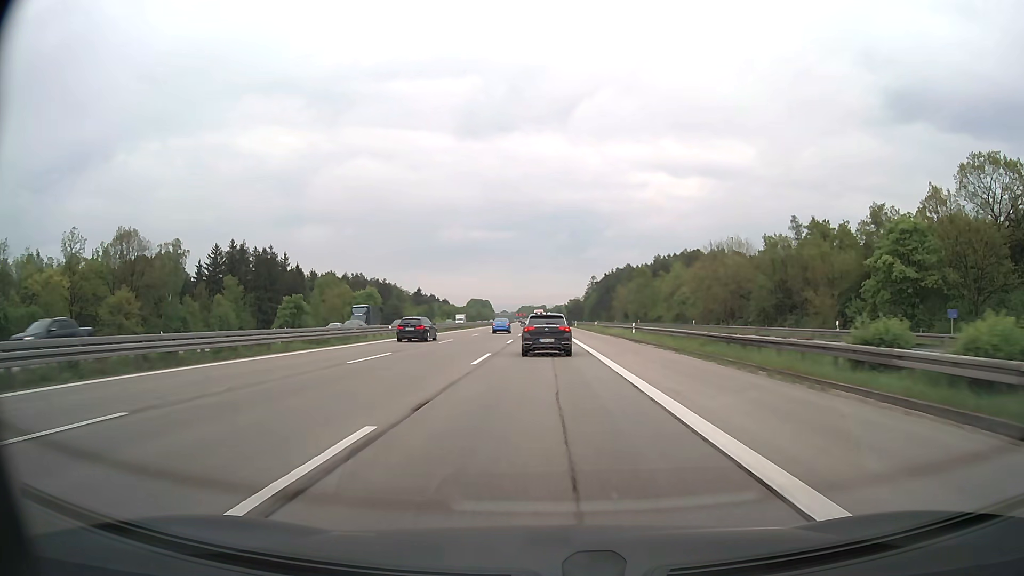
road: motorway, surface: asphalt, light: Day
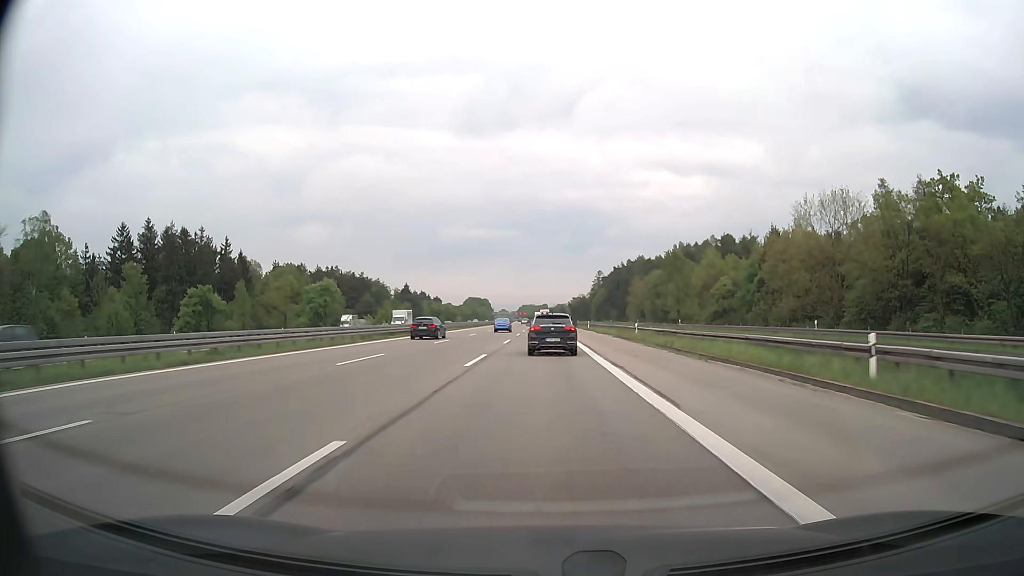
(0.0, +37.0) m; 0°
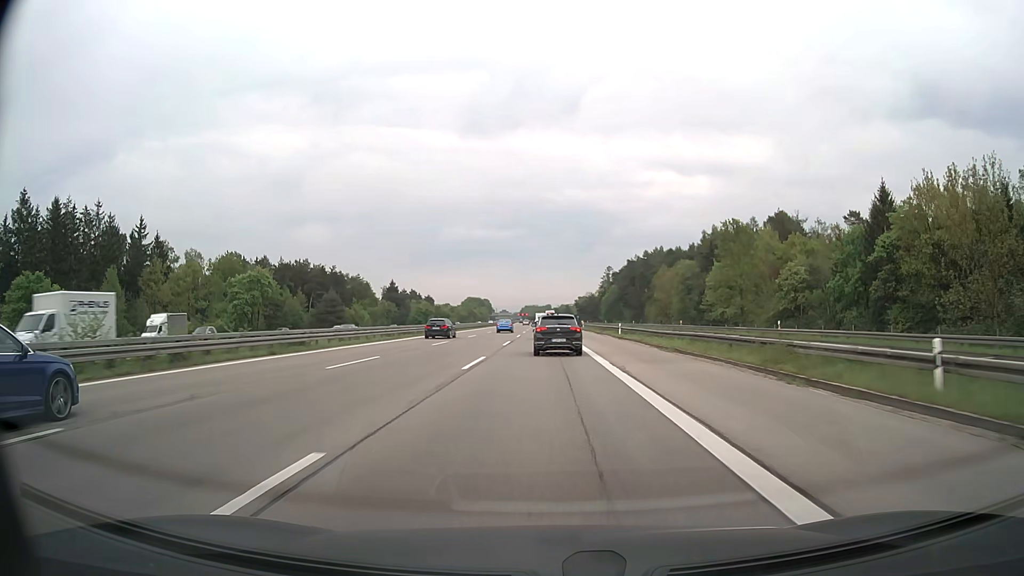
(-0.1, +37.0) m; 0°
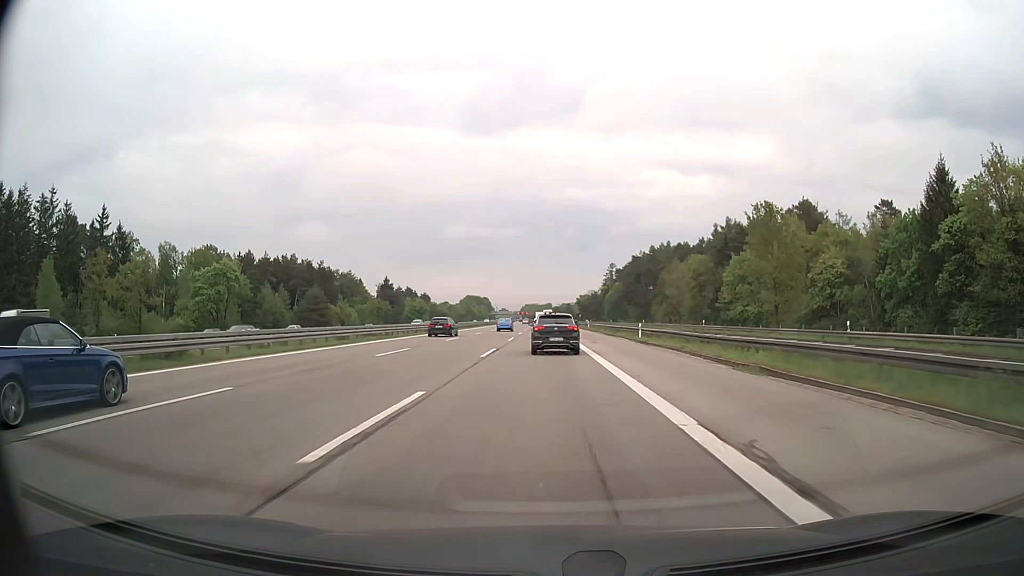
(0.0, +12.3) m; 0°
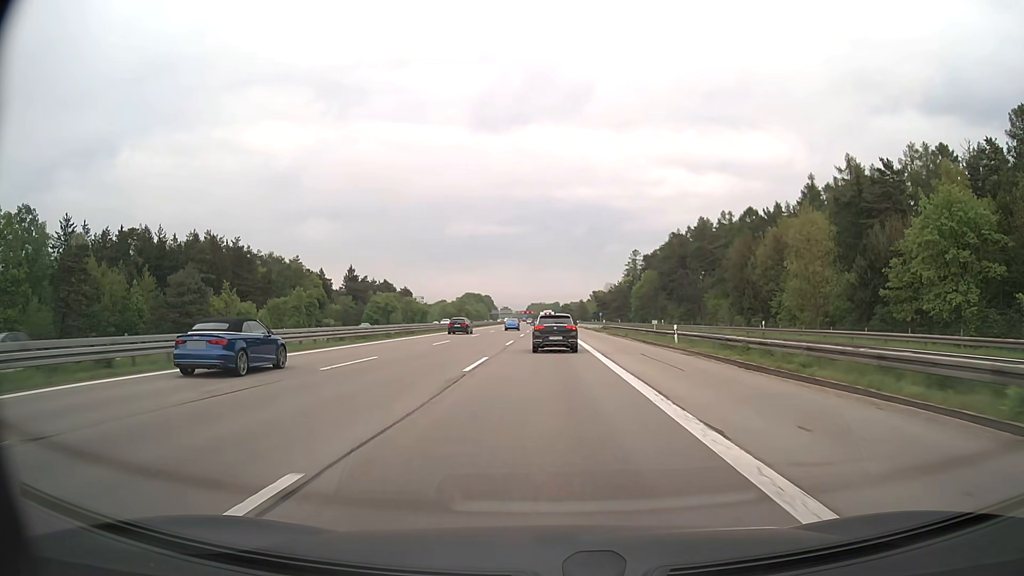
(-0.3, +61.0) m; -1°
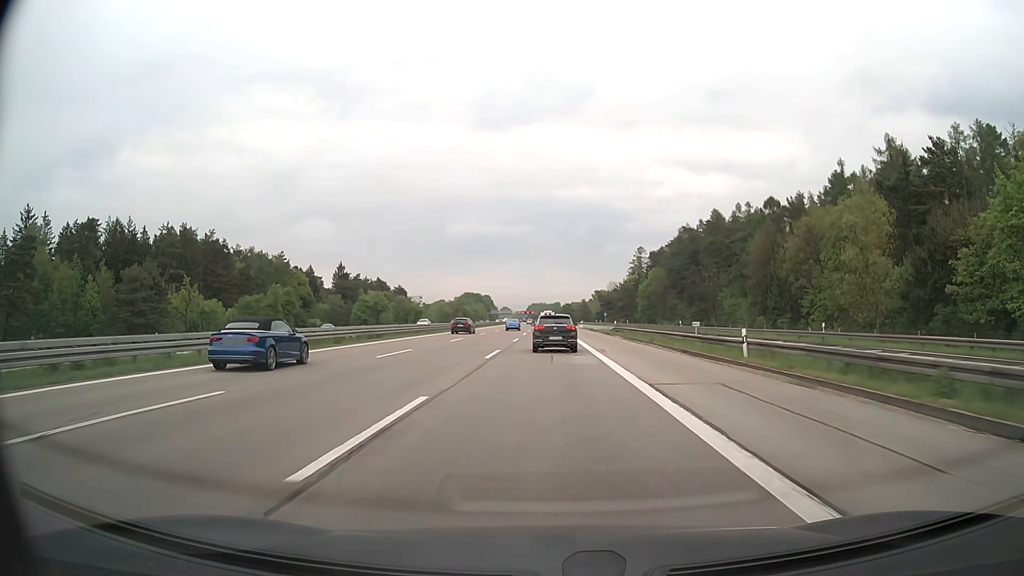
(0.0, +12.0) m; 0°
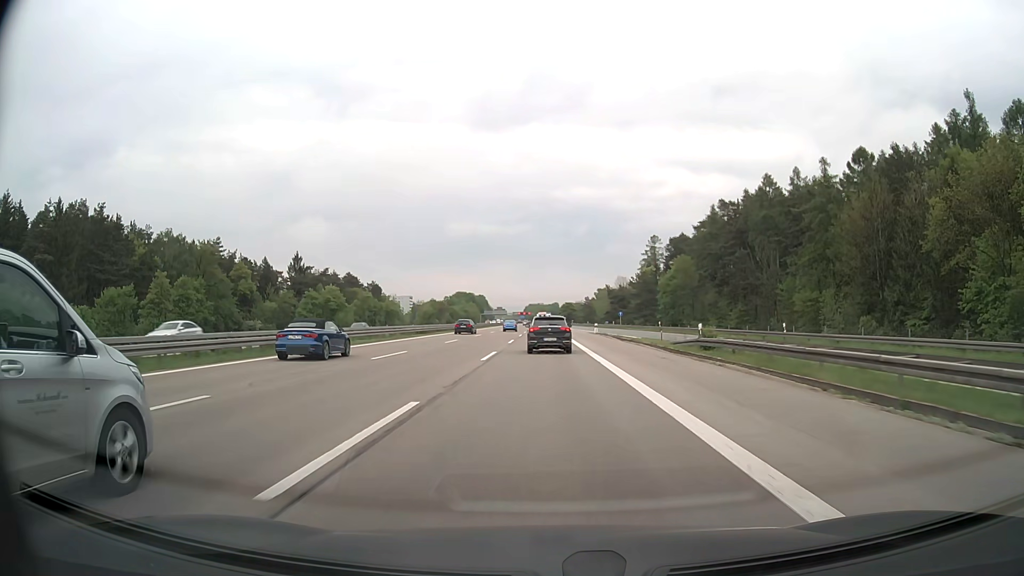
(+0.1, +36.8) m; 0°
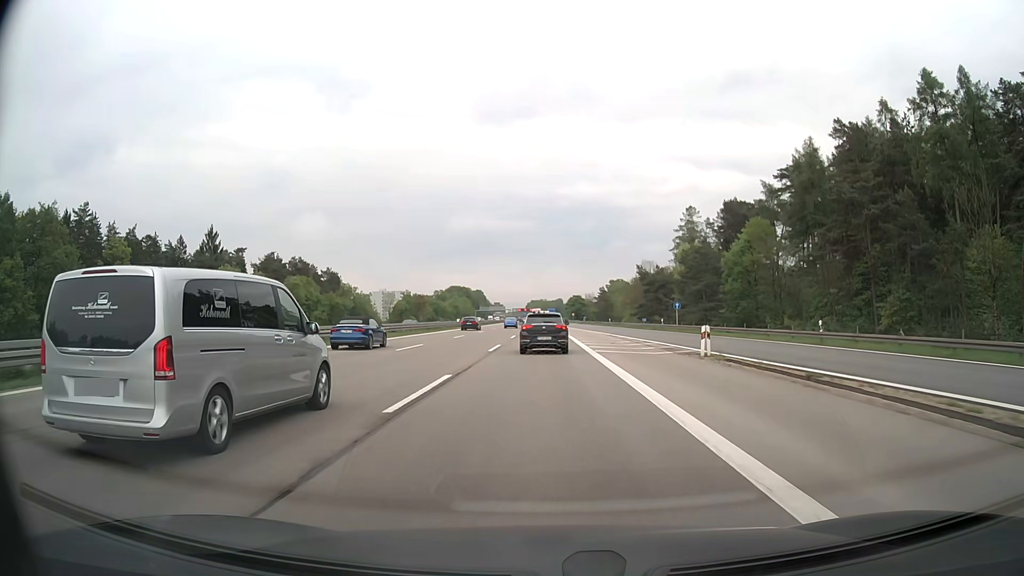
(-0.2, +49.6) m; 0°
(0, +10) (0, +20) (0, +30) (0, +40) (0, +50) (0, +60) (0, +70) (-1, +80) (-1, +90) (-1, +100) m
